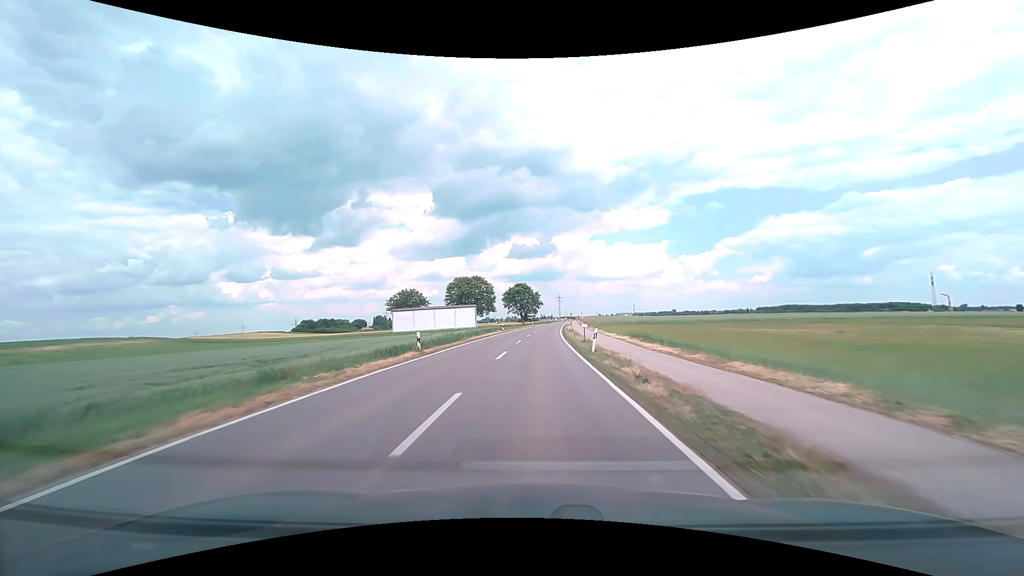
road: secondary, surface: asphalt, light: Day
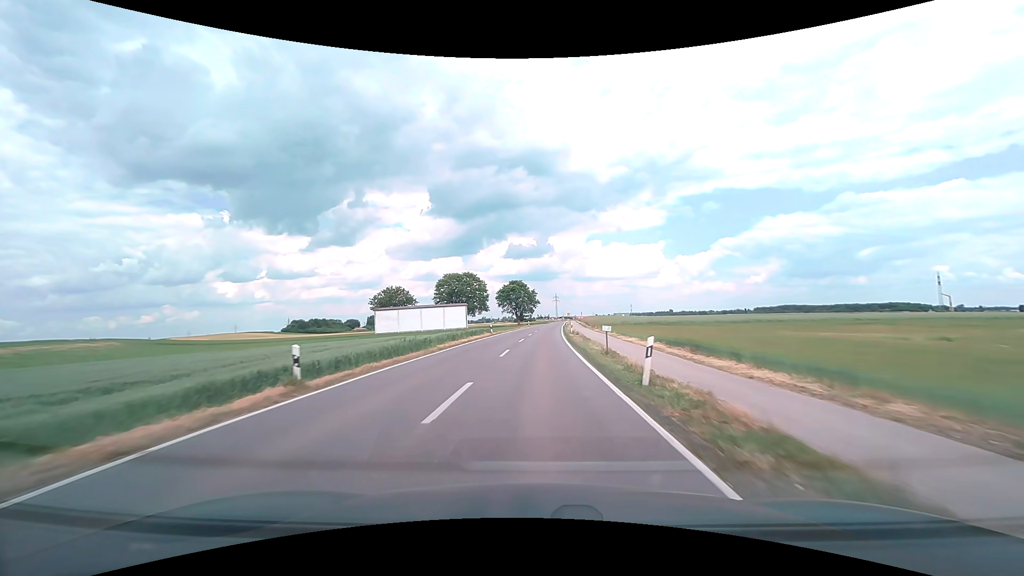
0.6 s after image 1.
(0.0, +10.6) m; 0°
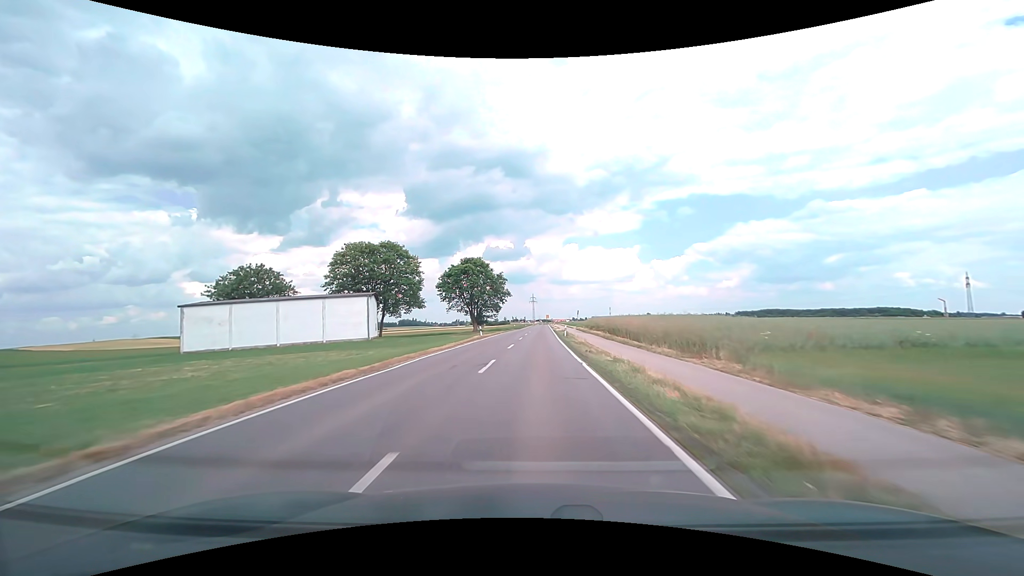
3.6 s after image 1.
(+1.2, +53.5) m; +3°
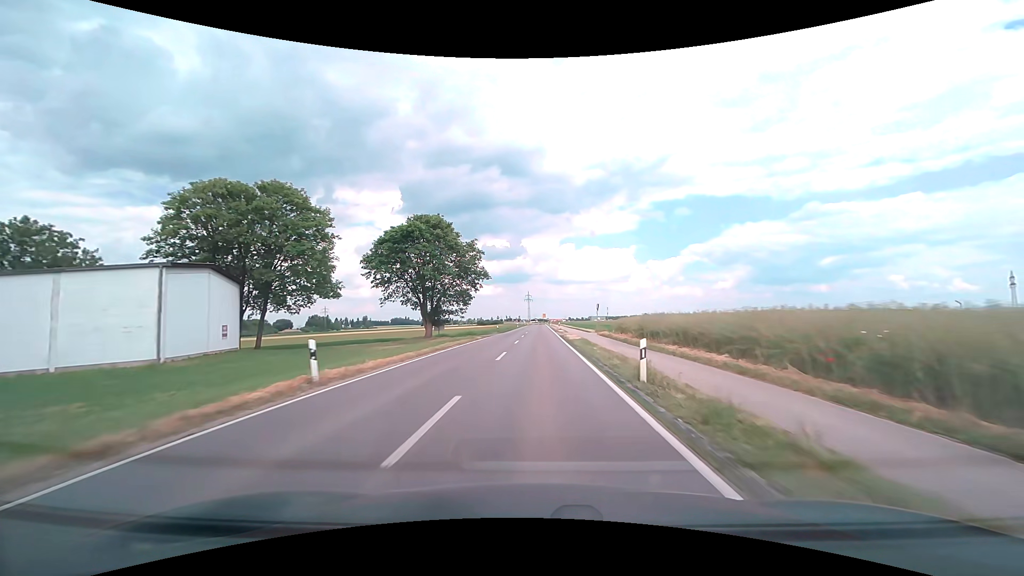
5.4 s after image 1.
(+0.2, +32.4) m; +1°
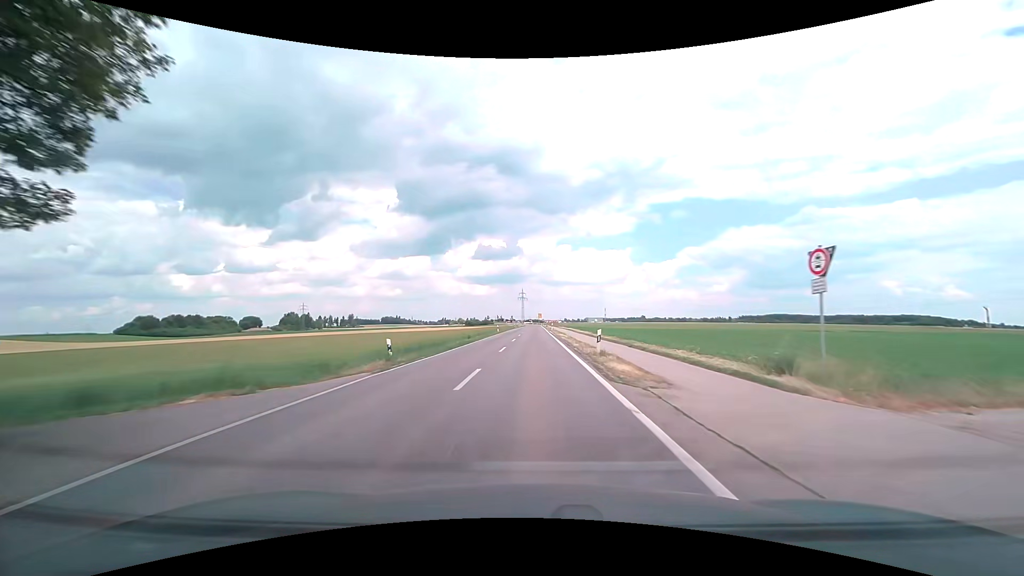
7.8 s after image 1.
(+0.4, +43.0) m; 0°
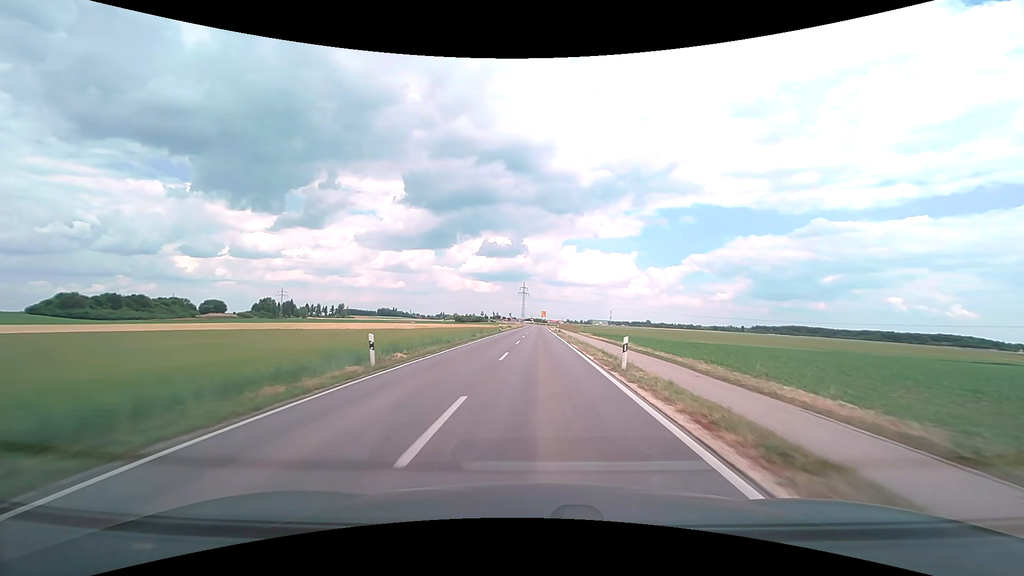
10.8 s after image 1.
(-0.2, +53.3) m; 0°
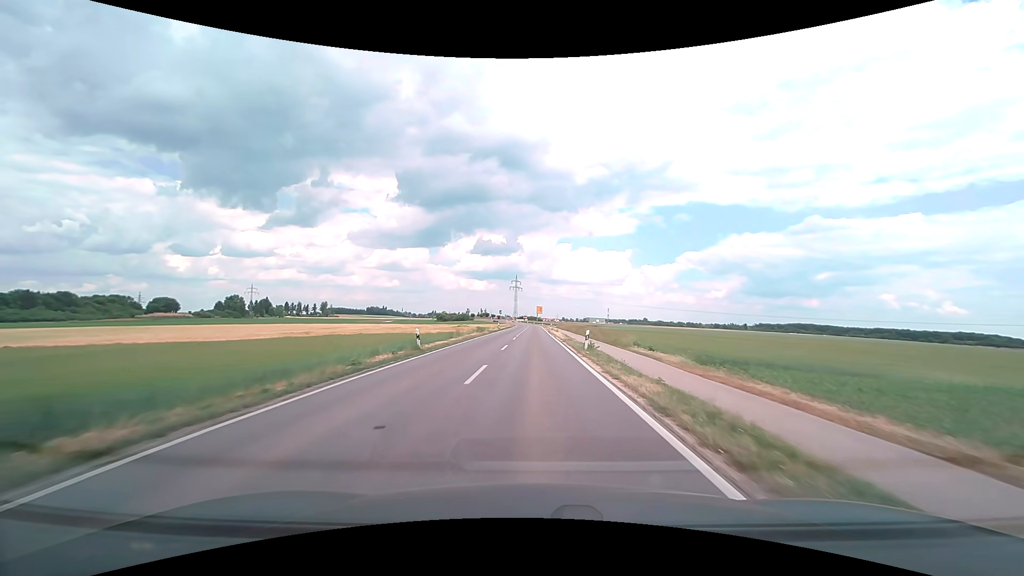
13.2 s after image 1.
(+0.4, +42.4) m; +1°
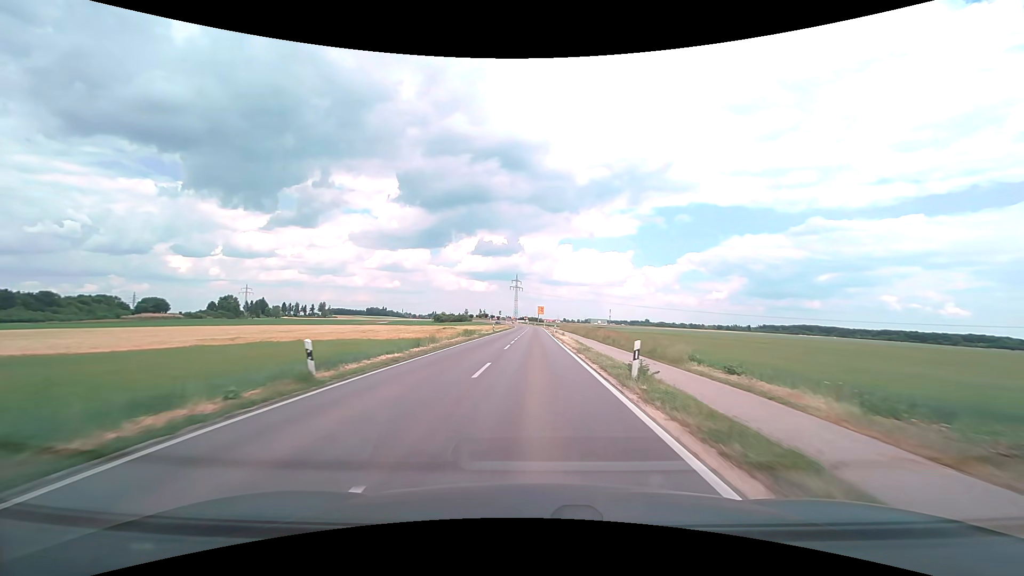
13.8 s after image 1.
(0.0, +10.5) m; 0°
(0, +10) (0, +20) (0, +30) (0, +40) (0, +50) (0, +60) (0, +70) (0, +80) (0, +90) (0, +100) m
